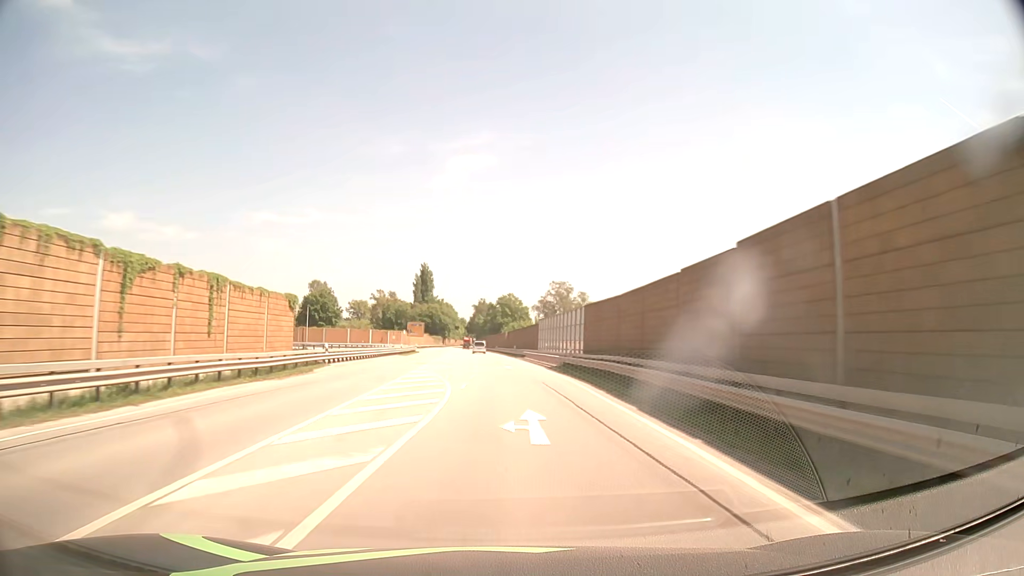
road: primary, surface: asphalt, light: Day
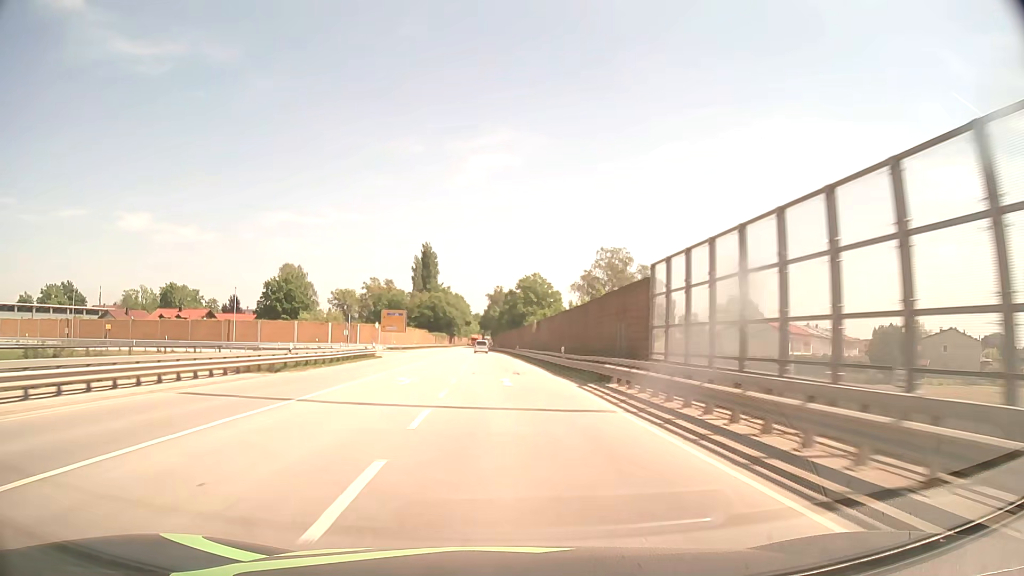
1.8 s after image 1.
(-0.7, +46.0) m; -2°
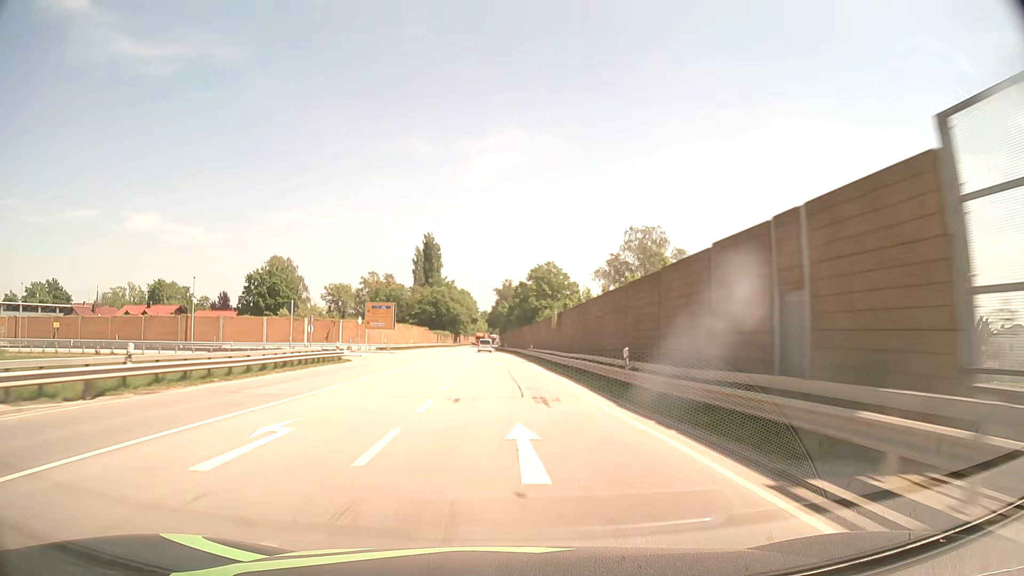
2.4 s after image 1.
(-0.1, +15.5) m; -1°
(0, +10) (0, +20) (0, +30) (-1, +40) (-1, +50) (-1, +60) (-2, +70) (-2, +80) (-3, +90) (-3, +100) m
